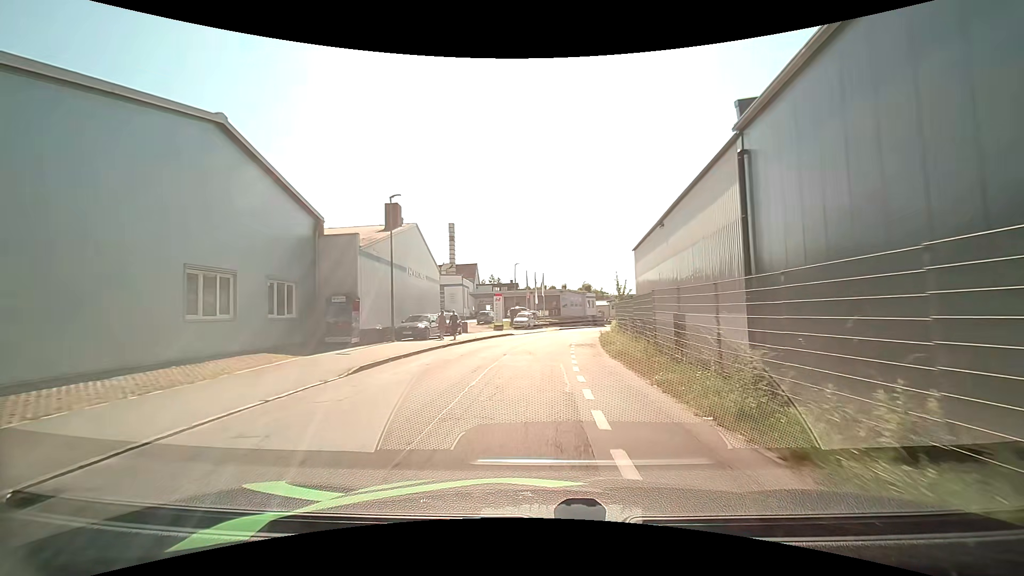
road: residential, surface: asphalt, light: Day
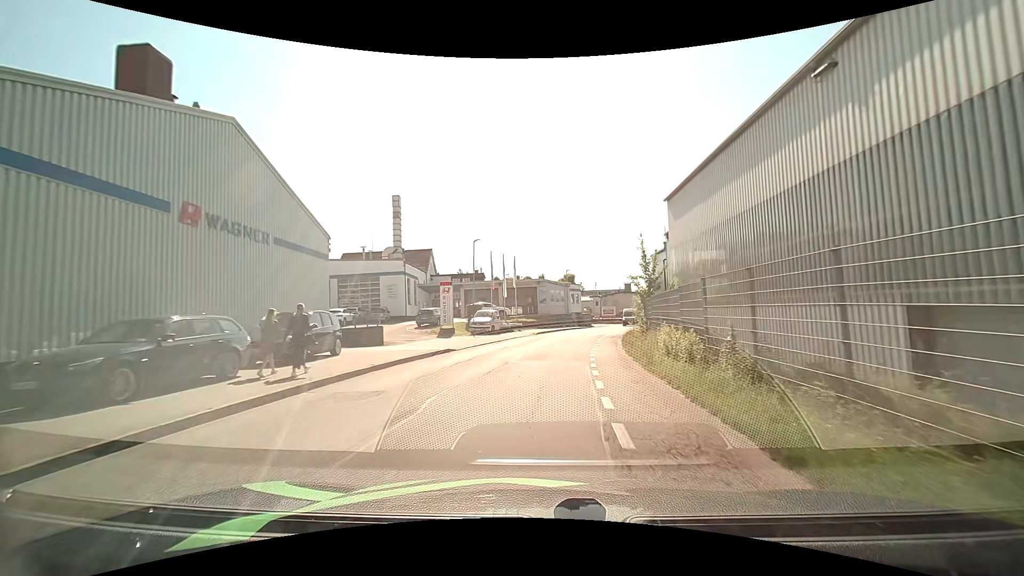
(+0.8, +19.1) m; +3°
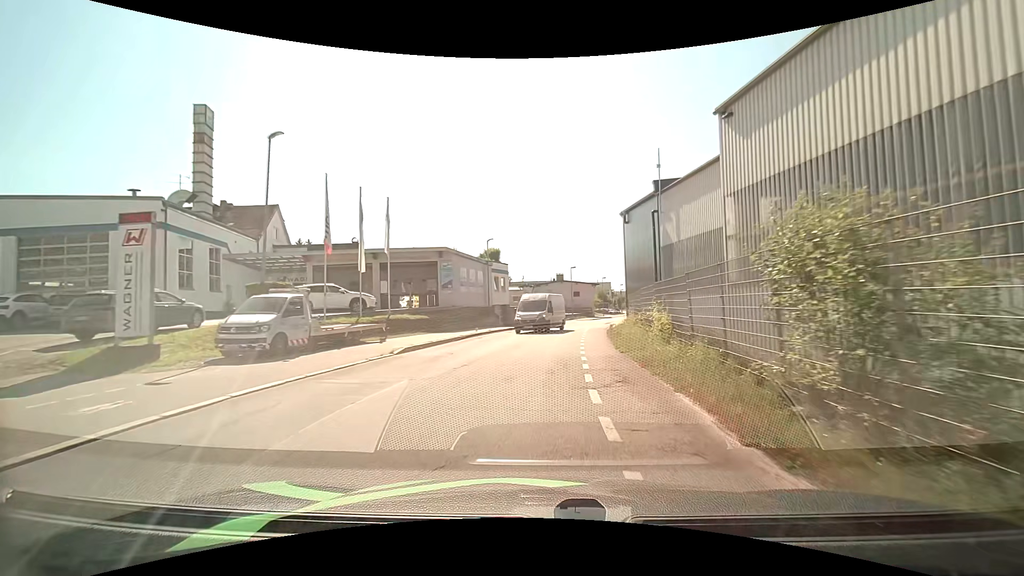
(+1.4, +24.3) m; +8°
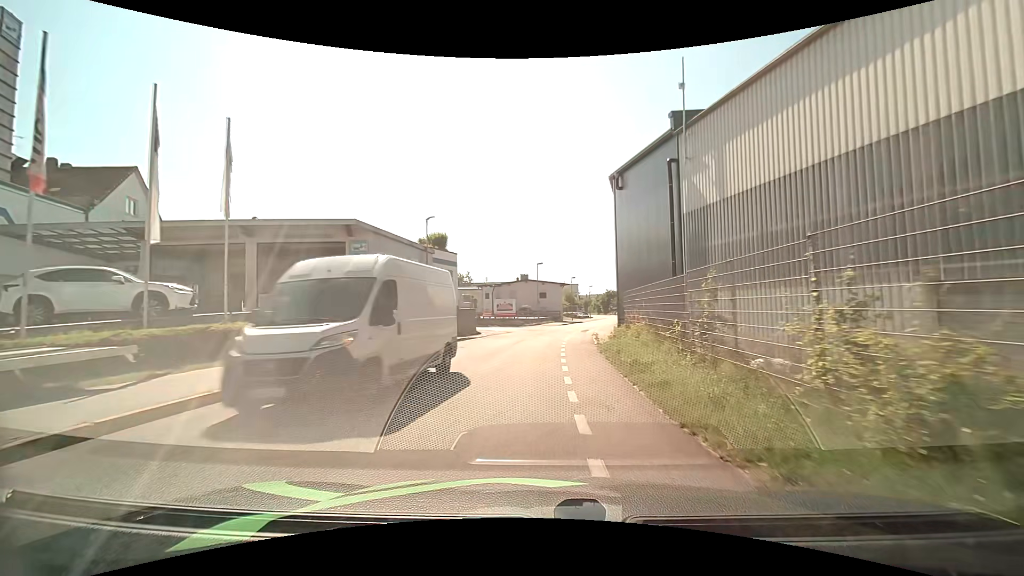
(+0.4, +11.7) m; +4°
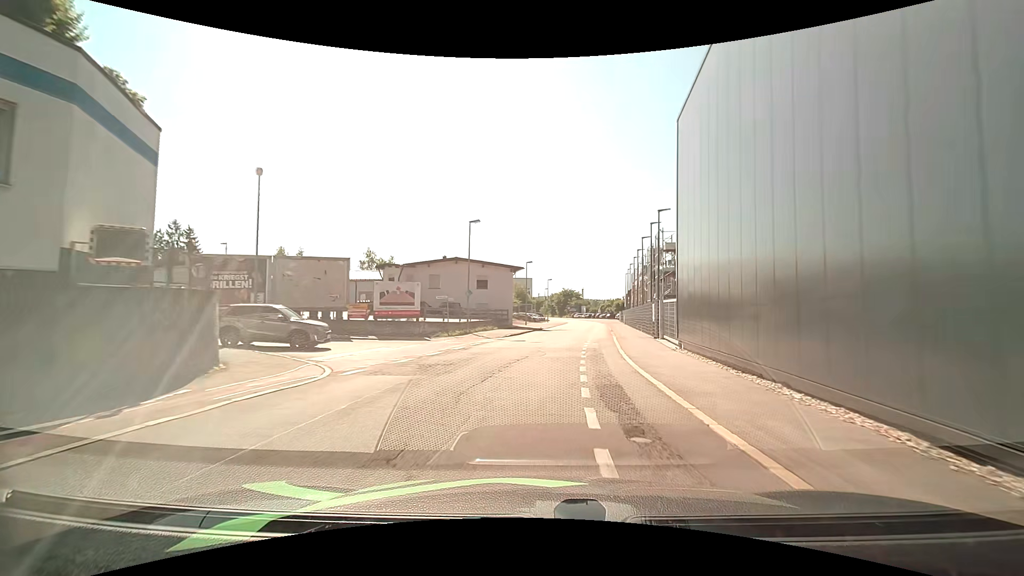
(+0.4, +30.0) m; +6°
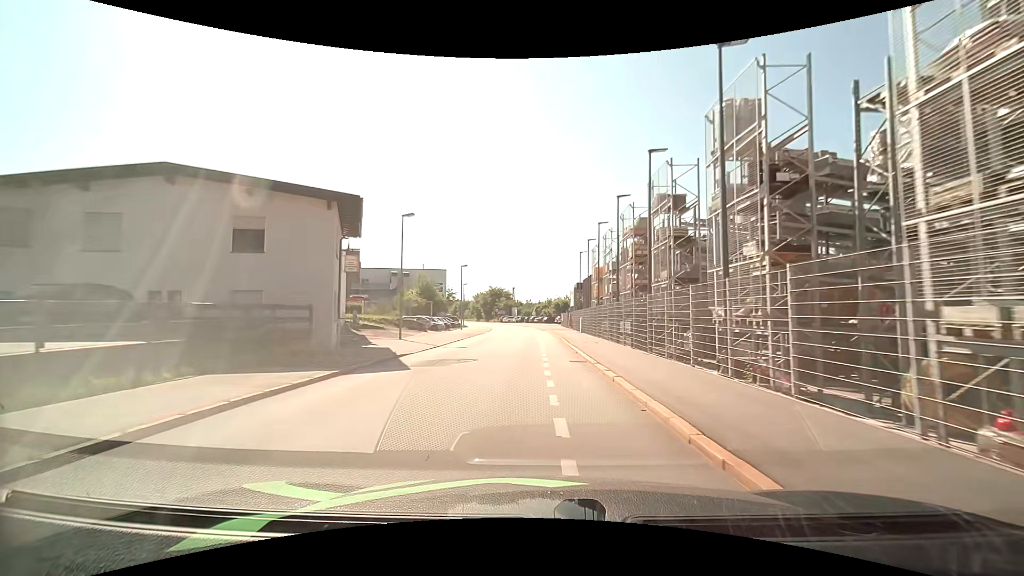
(+2.8, +30.6) m; +7°
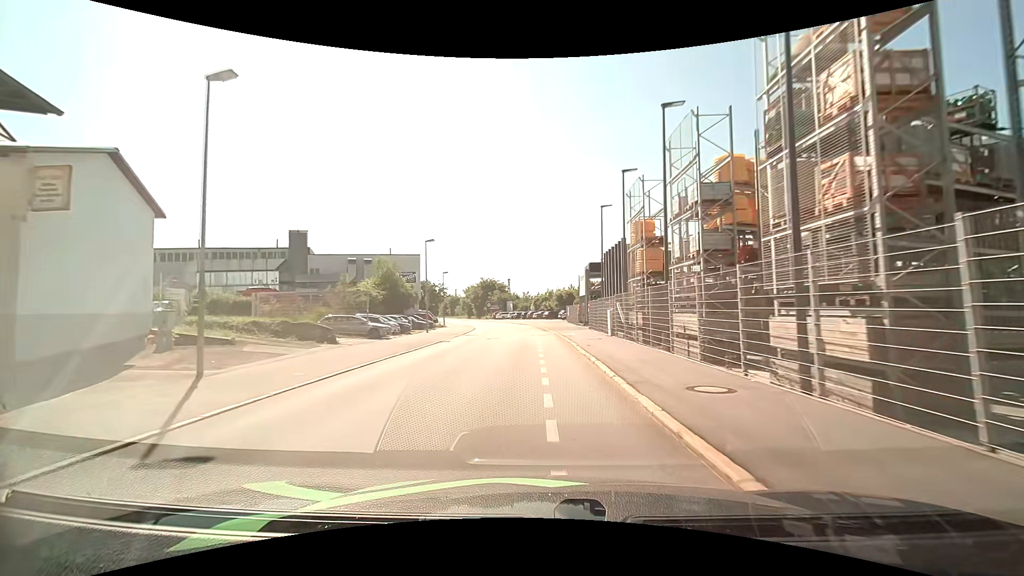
(+0.3, +18.6) m; +1°
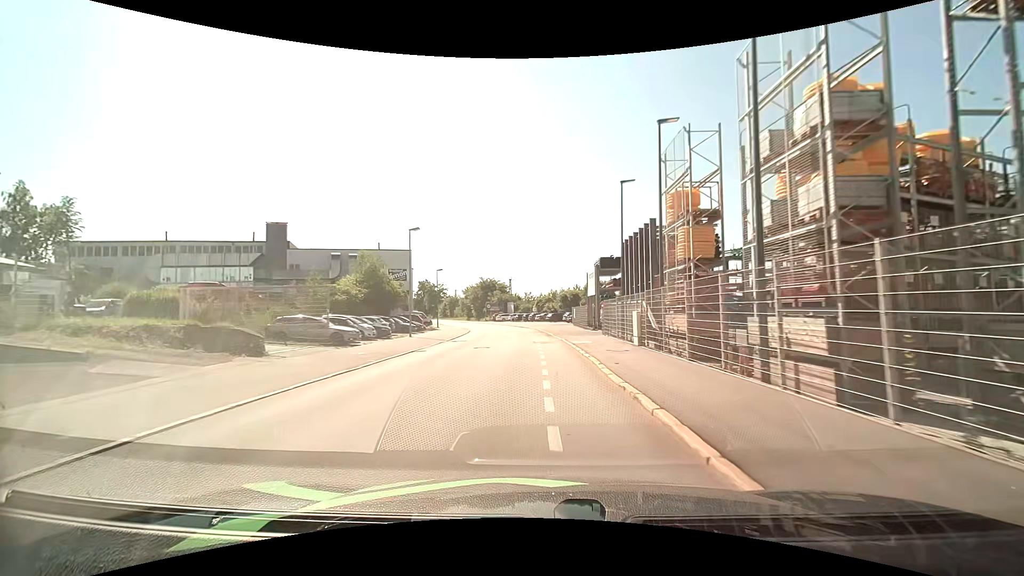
(0.0, +6.4) m; -1°
